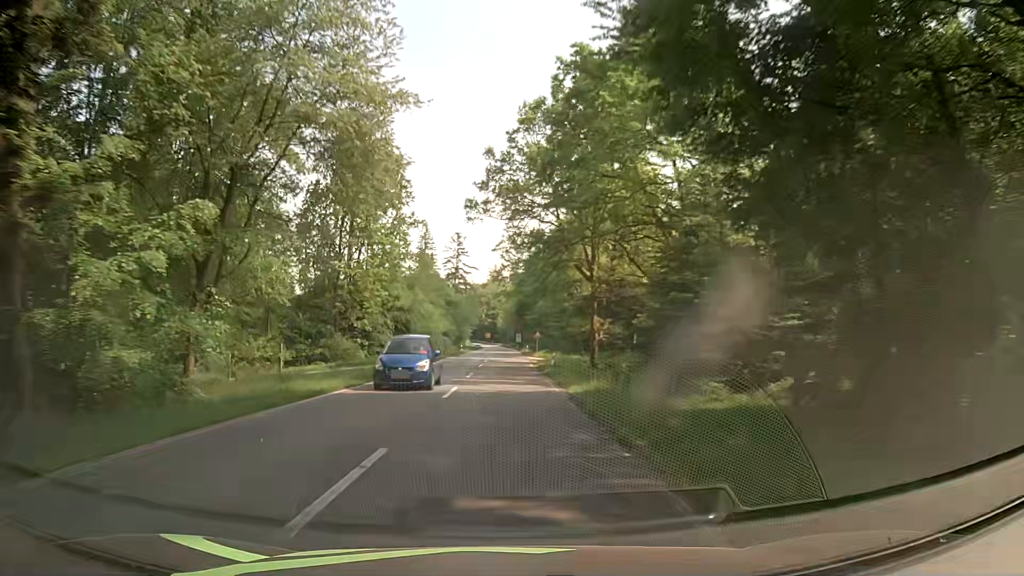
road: secondary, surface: asphalt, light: Day
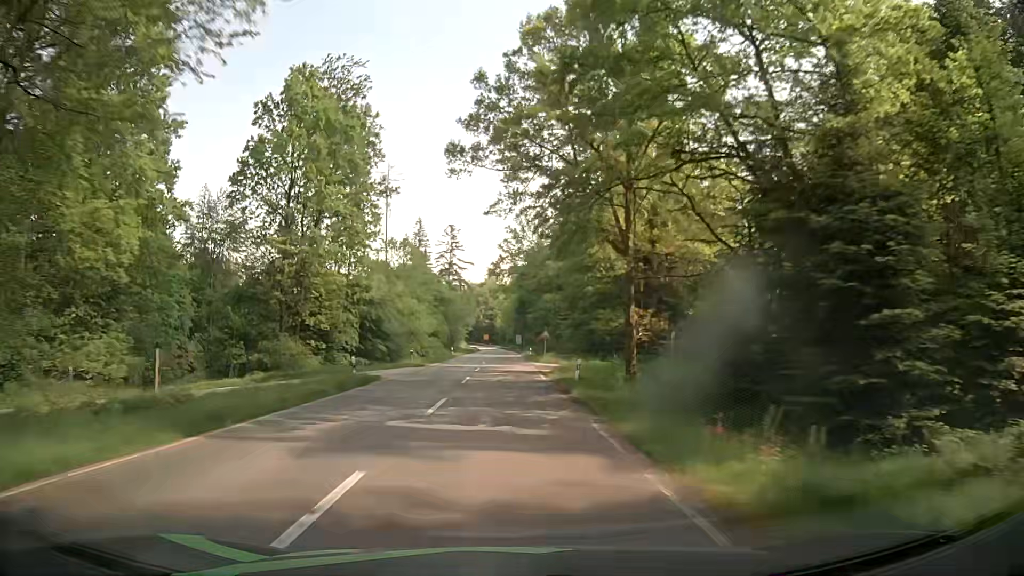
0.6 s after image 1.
(0.0, +13.4) m; 0°
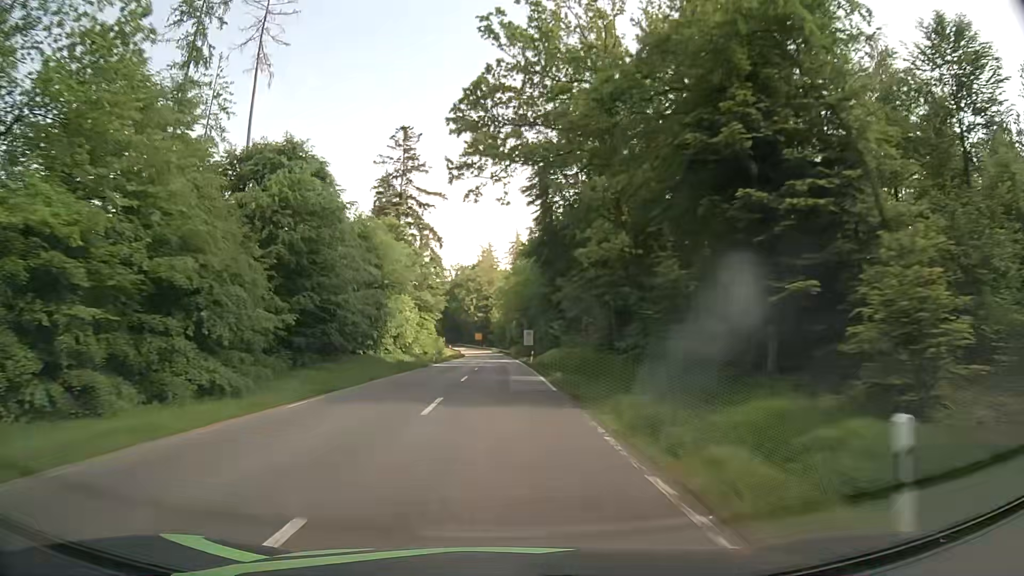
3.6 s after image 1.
(+0.1, +68.3) m; 0°
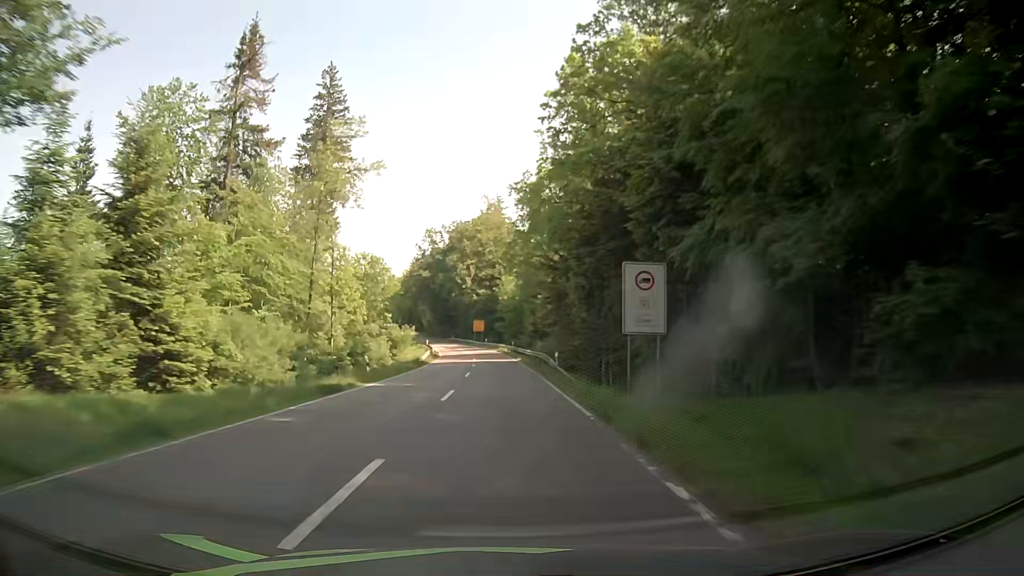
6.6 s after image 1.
(-0.5, +69.6) m; -1°
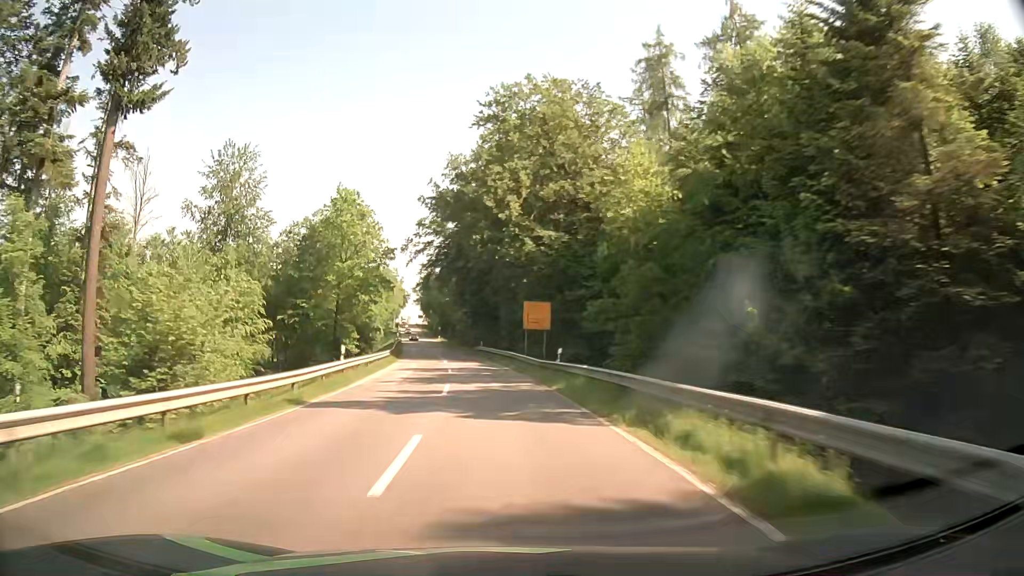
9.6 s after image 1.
(-2.0, +70.1) m; -5°
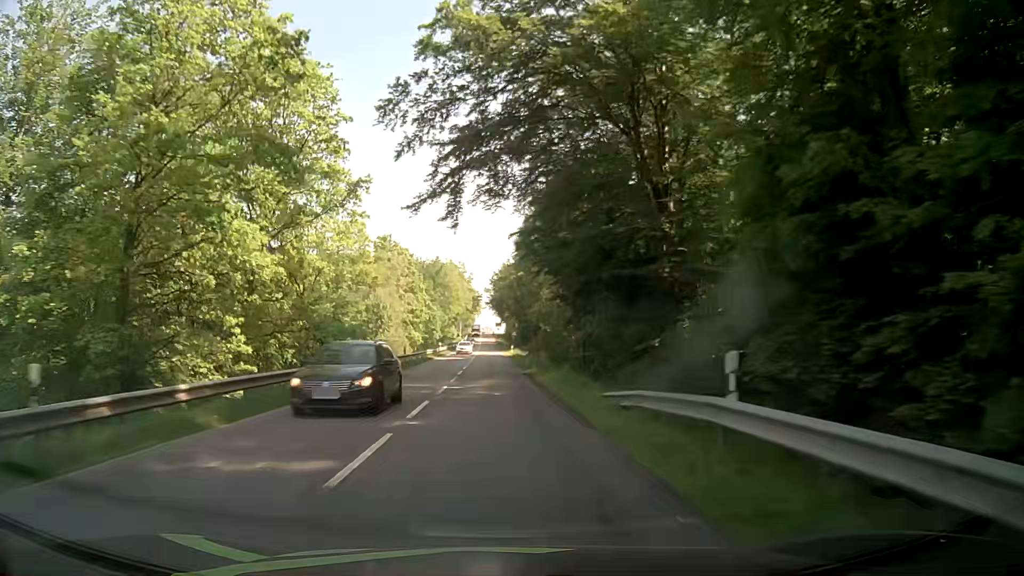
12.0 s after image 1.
(-3.5, +55.6) m; -7°
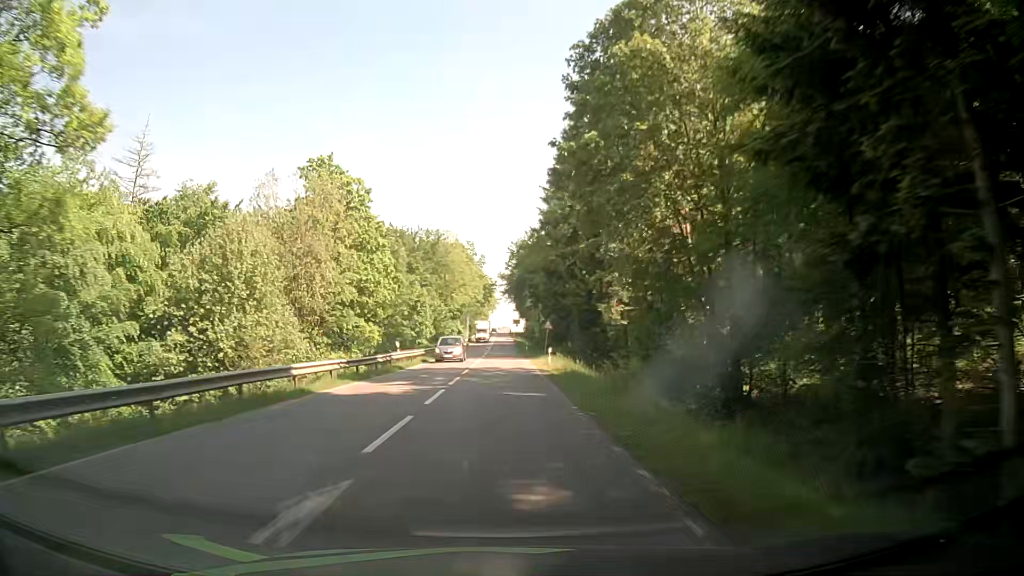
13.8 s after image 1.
(-0.9, +41.0) m; -1°
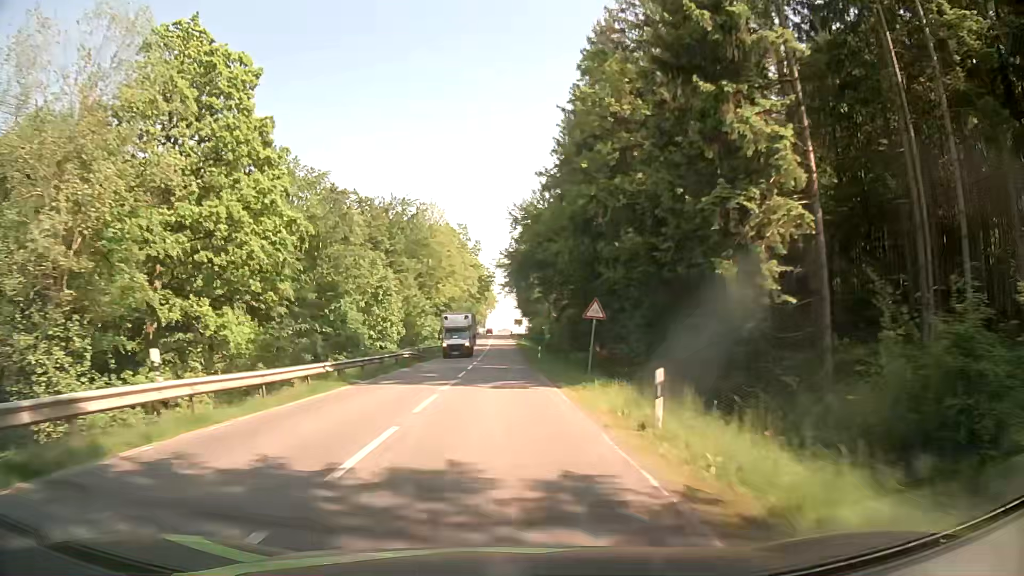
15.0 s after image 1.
(-0.2, +26.2) m; -1°
